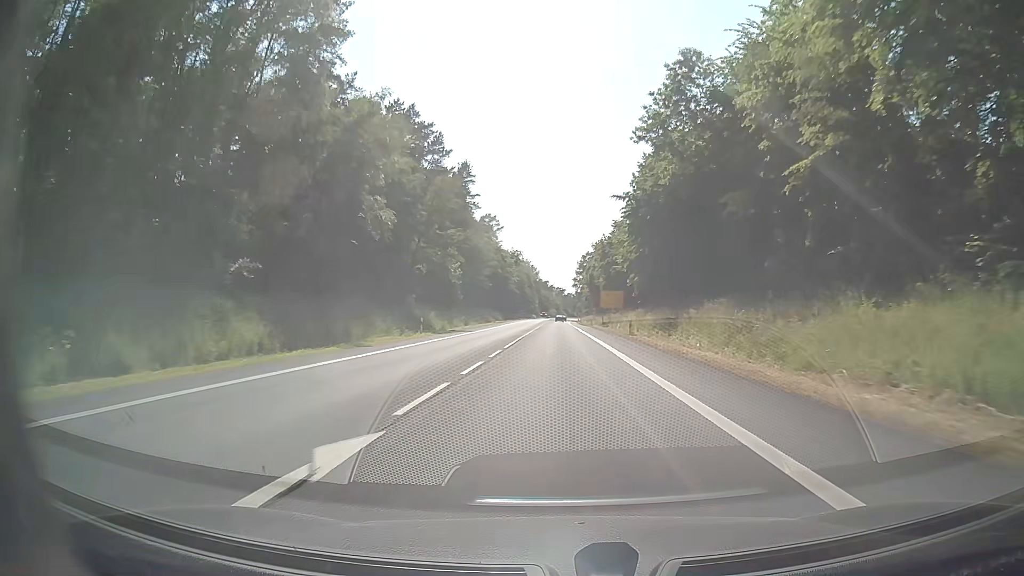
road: secondary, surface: asphalt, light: Day
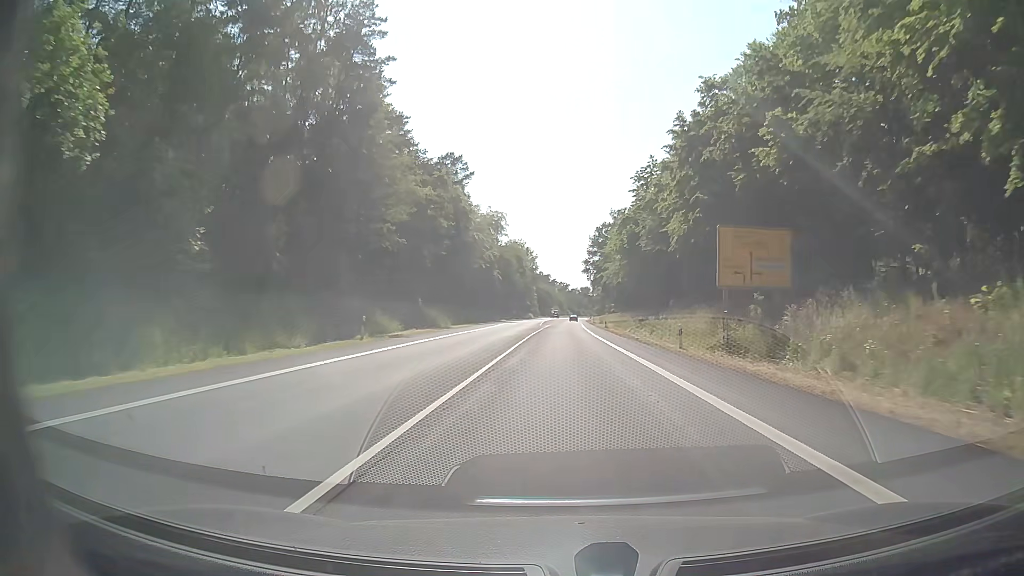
(-0.3, +65.0) m; 0°
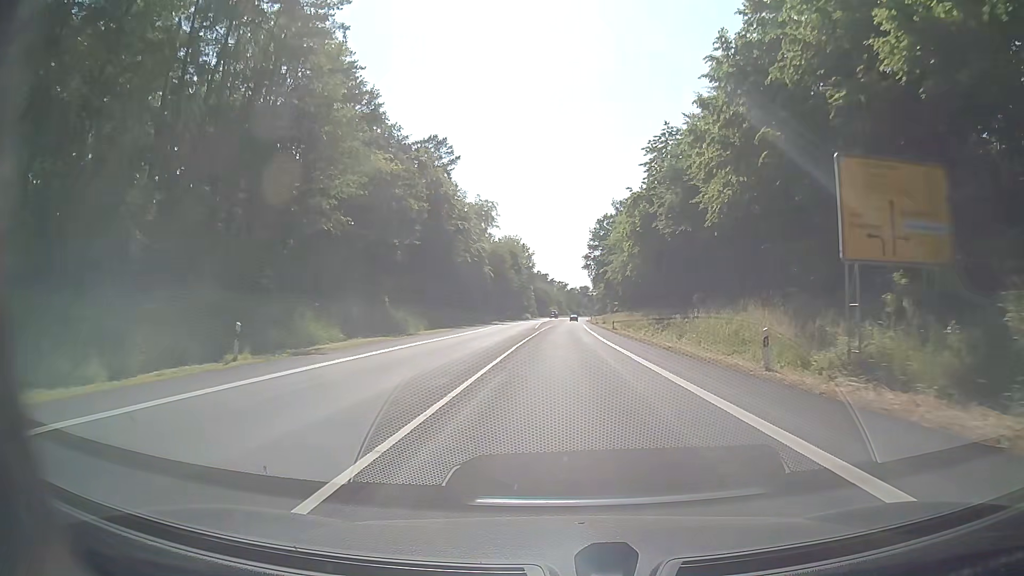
(-0.1, +11.9) m; 0°
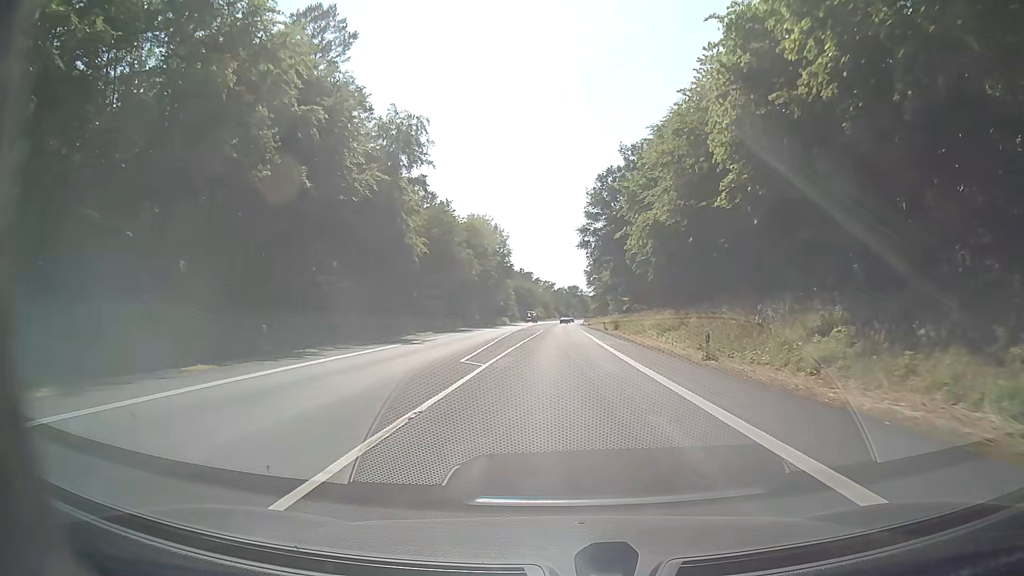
(+0.3, +45.2) m; +1°
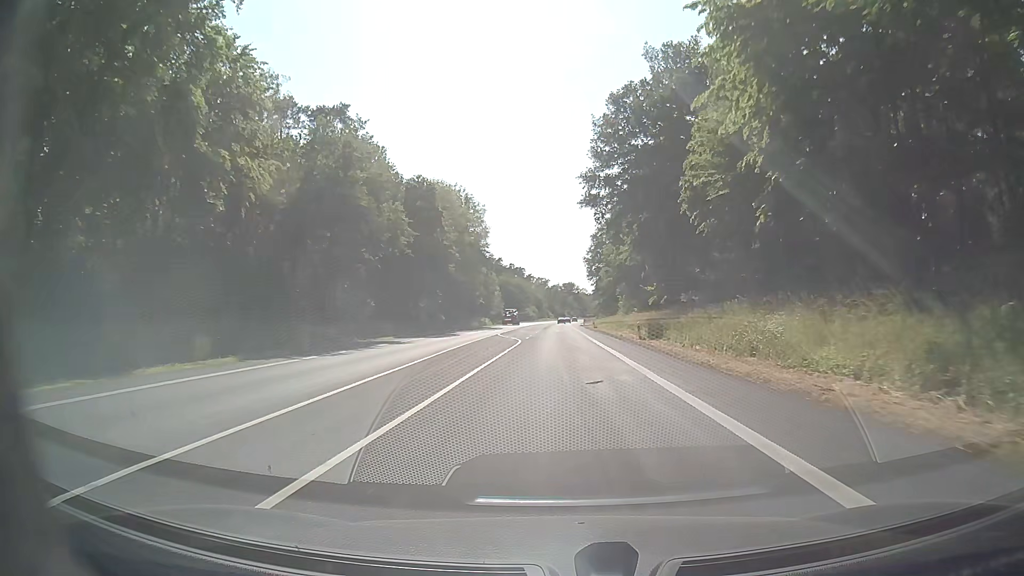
(+0.4, +34.3) m; +1°
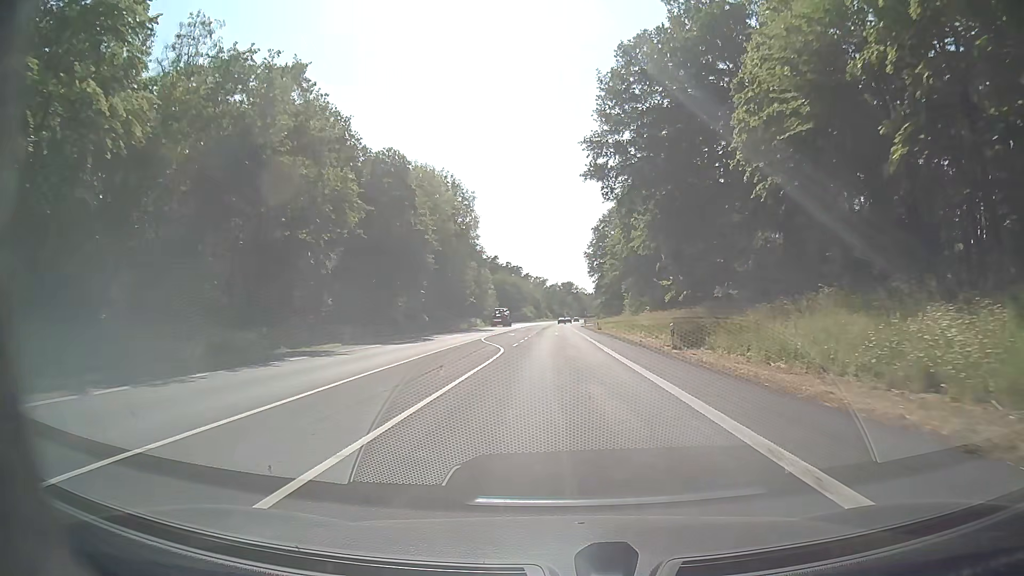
(0.0, +11.5) m; 0°
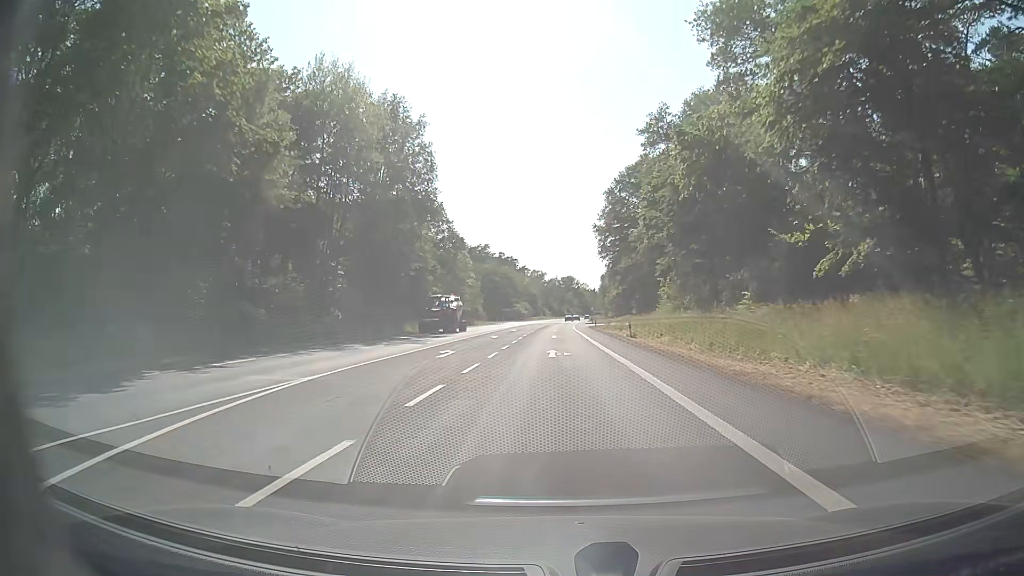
(-0.1, +34.7) m; 0°
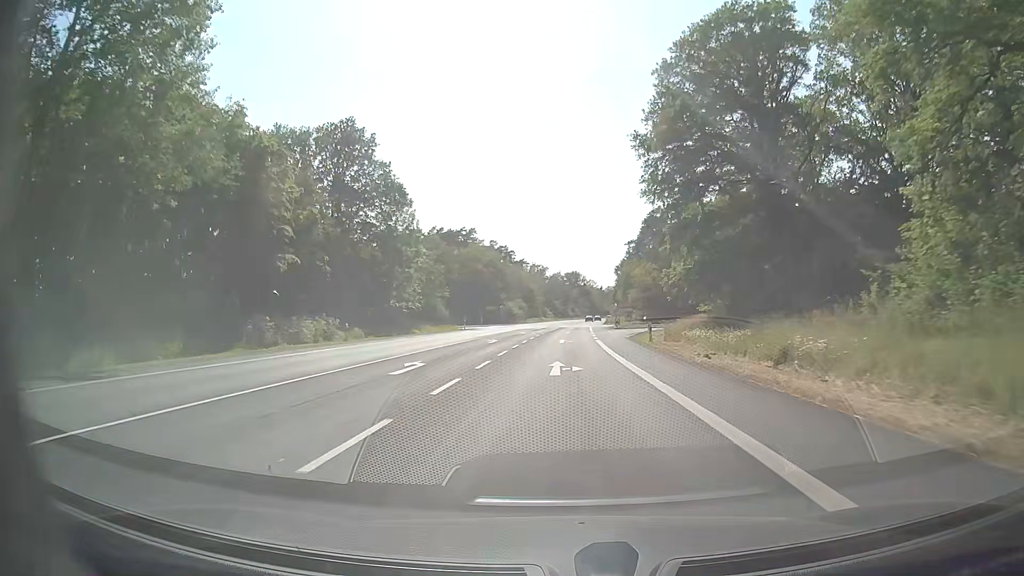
(-0.1, +46.5) m; 0°
(0, +10) (0, +20) (0, +30) (0, +40) (0, +50) (+1, +60) (+1, +70) (+1, +80) (+2, +90) (+2, +100) m
